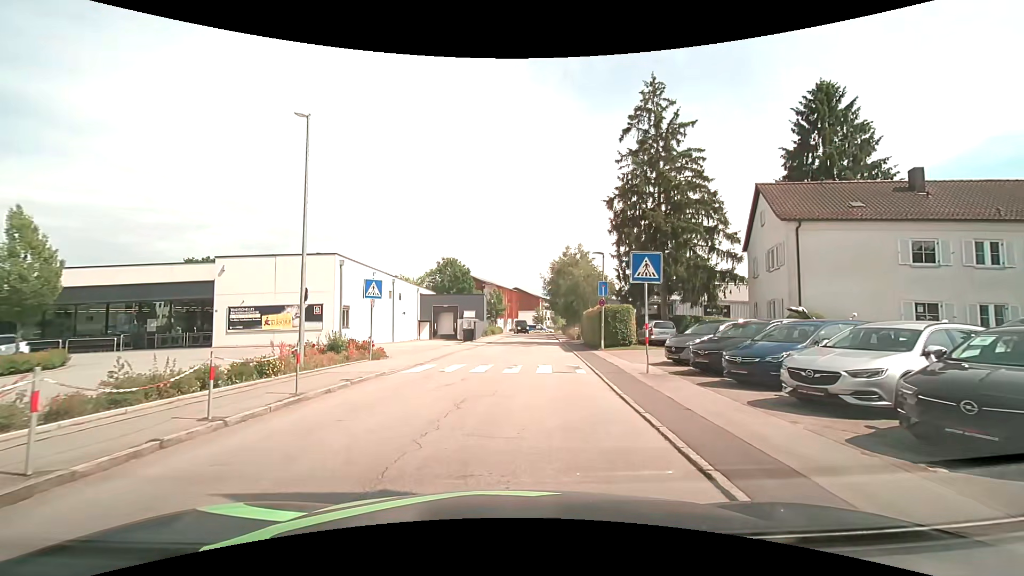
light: Day
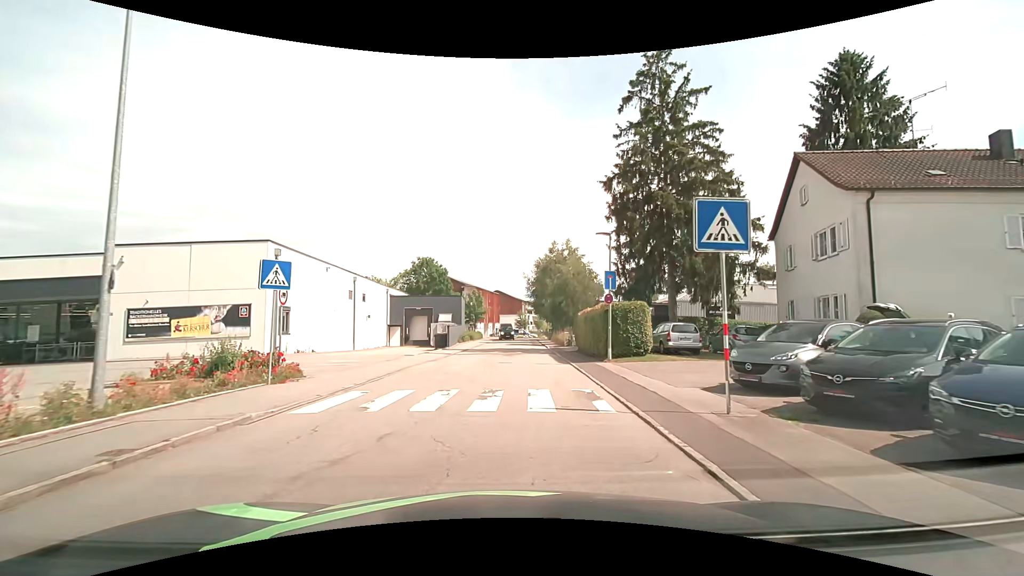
(+0.1, +6.7) m; +2°
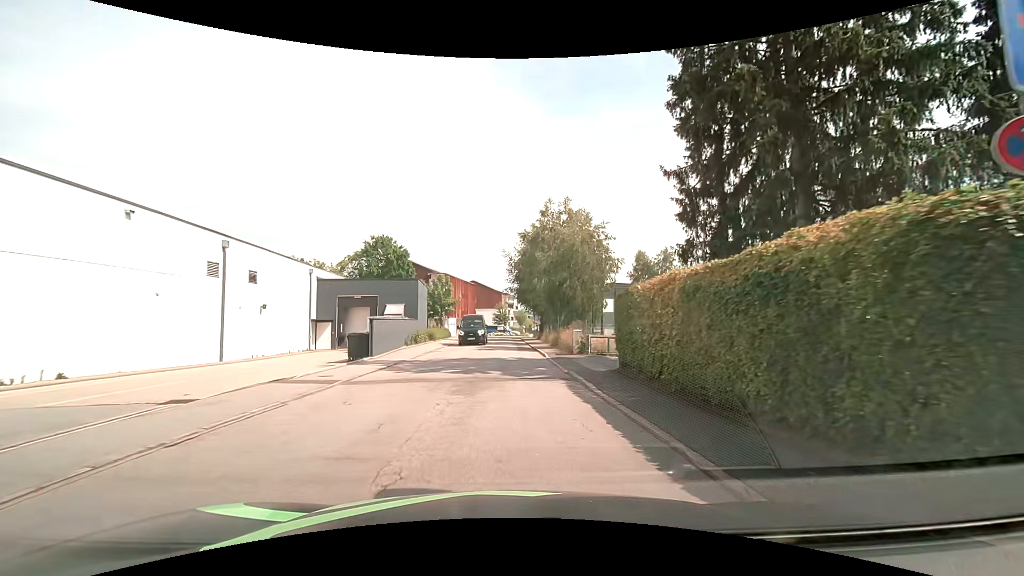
(+0.4, +16.8) m; +2°
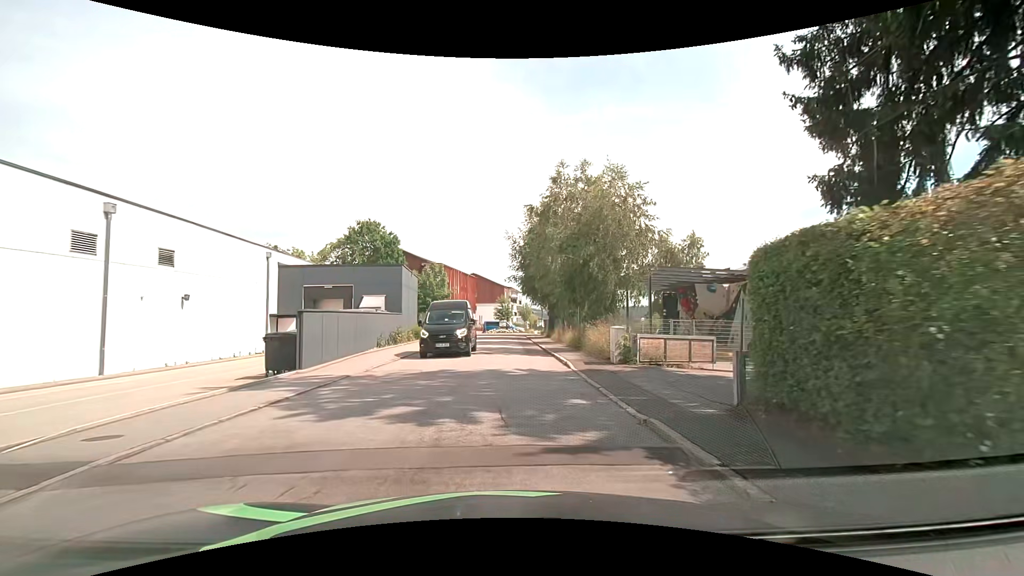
(0.0, +7.8) m; -1°
